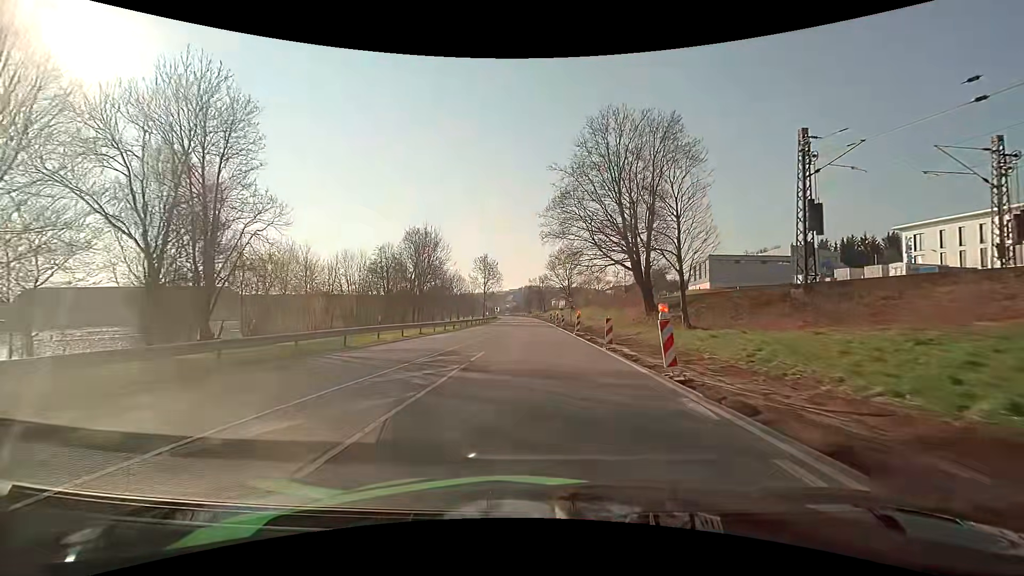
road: primary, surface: asphalt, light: Day
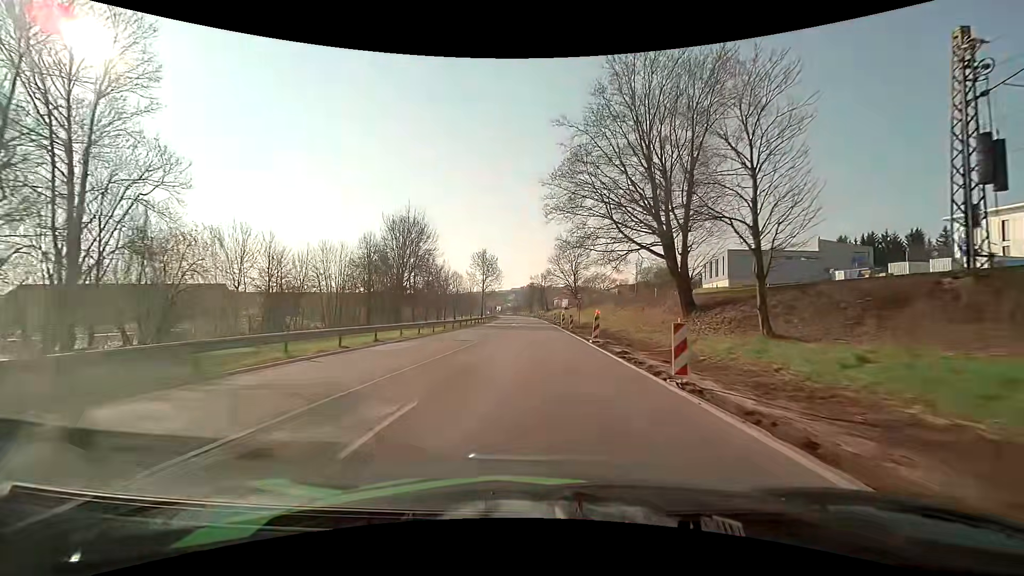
(0.0, +9.7) m; 0°
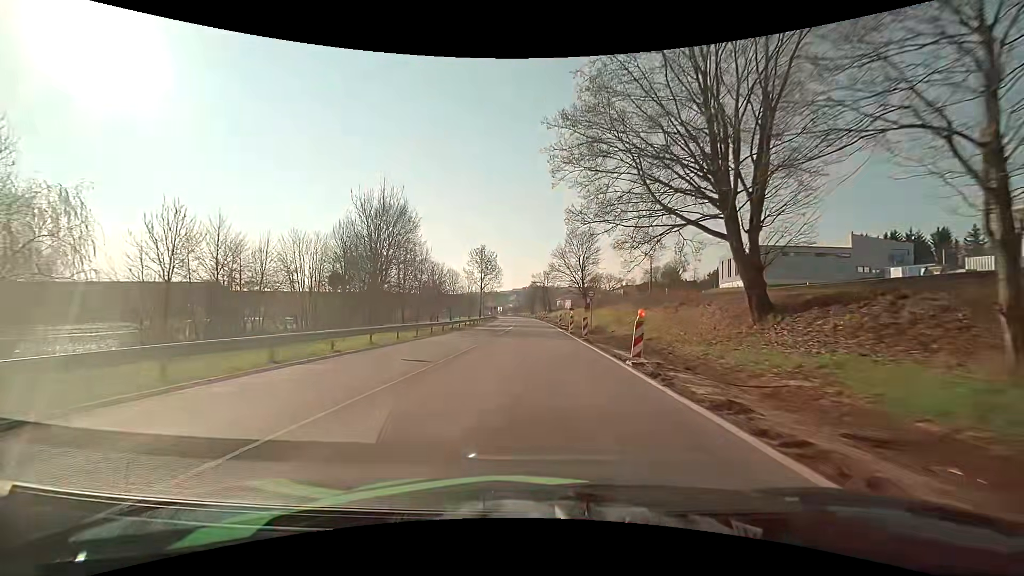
(0.0, +9.7) m; 0°
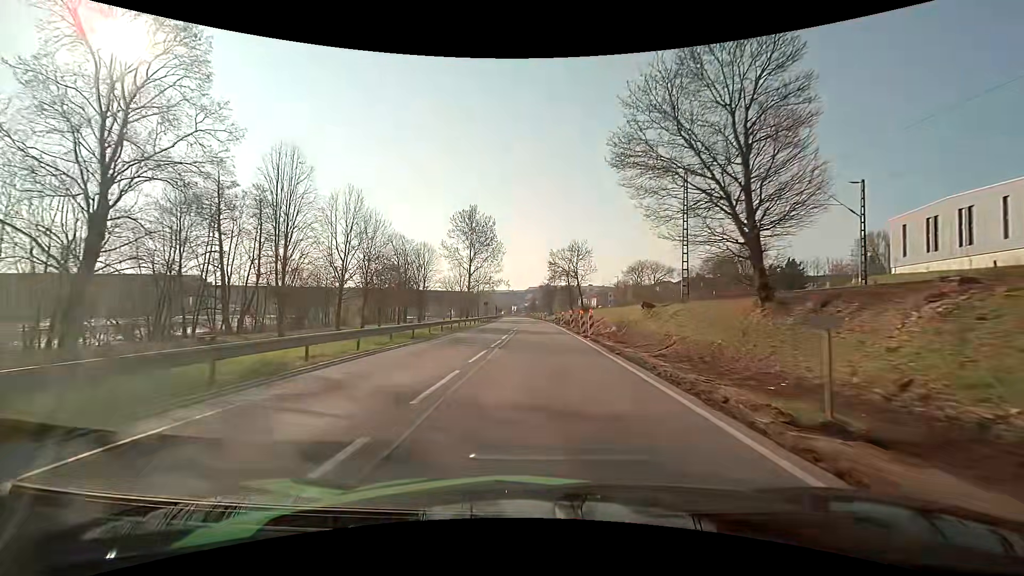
(-0.8, +49.1) m; -2°
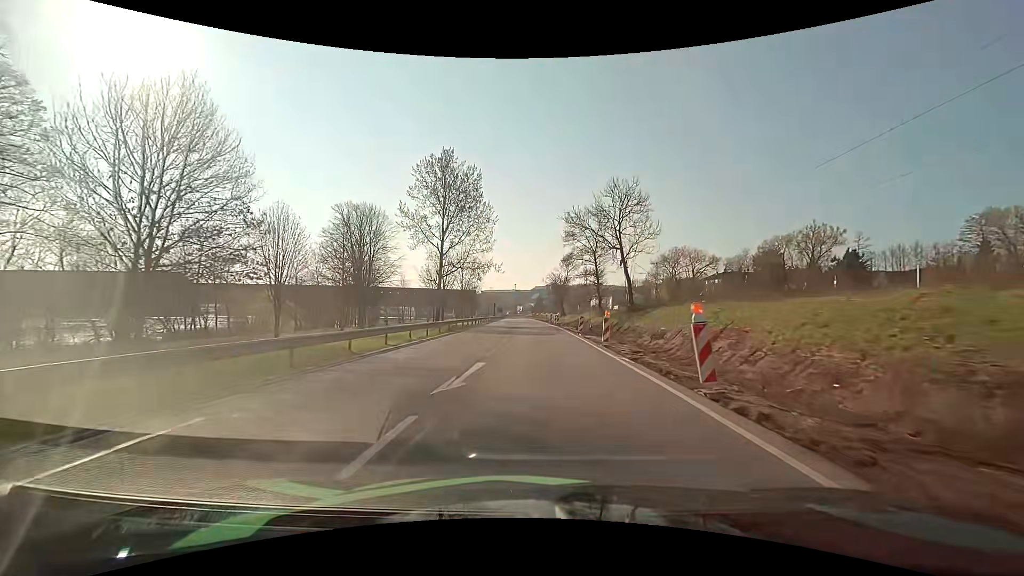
(-0.3, +29.6) m; -1°
